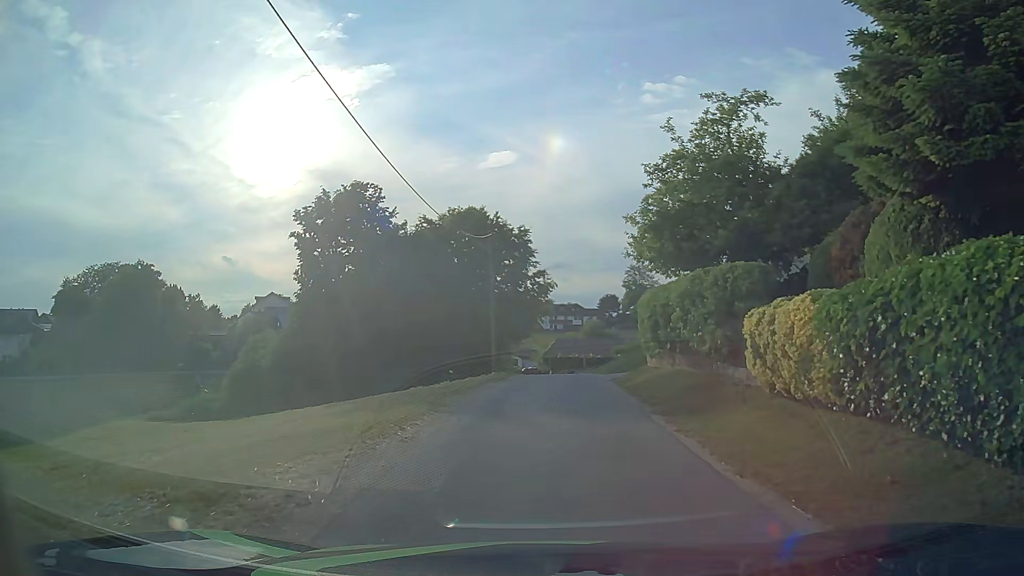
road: residential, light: Day
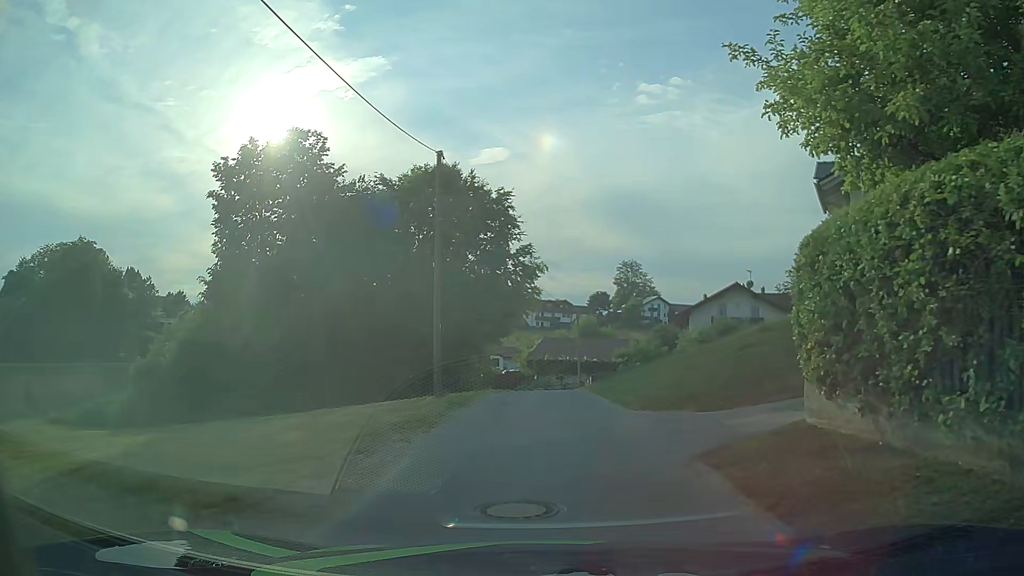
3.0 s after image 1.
(+0.2, +13.2) m; +1°
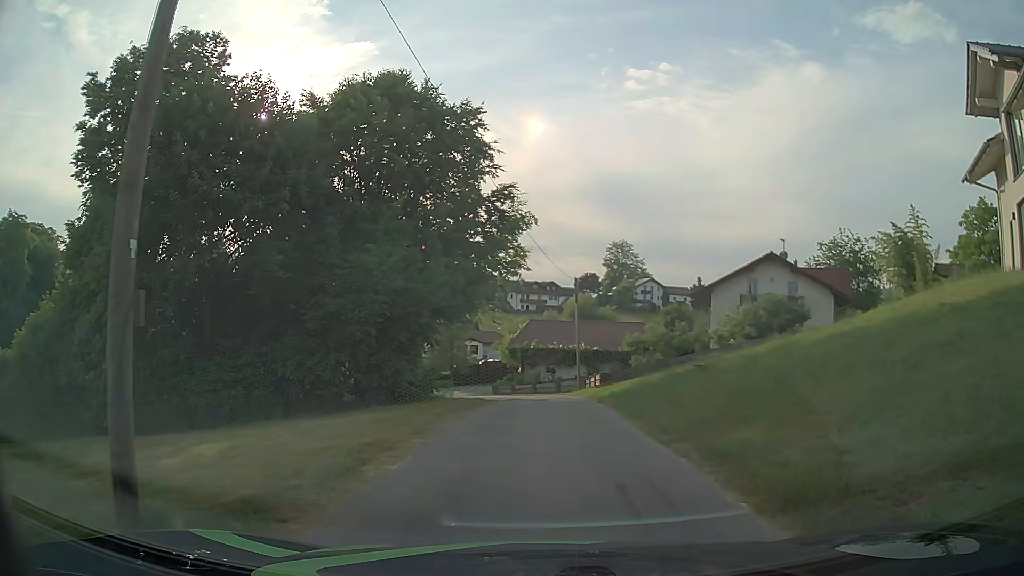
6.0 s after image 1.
(+0.2, +13.6) m; +2°
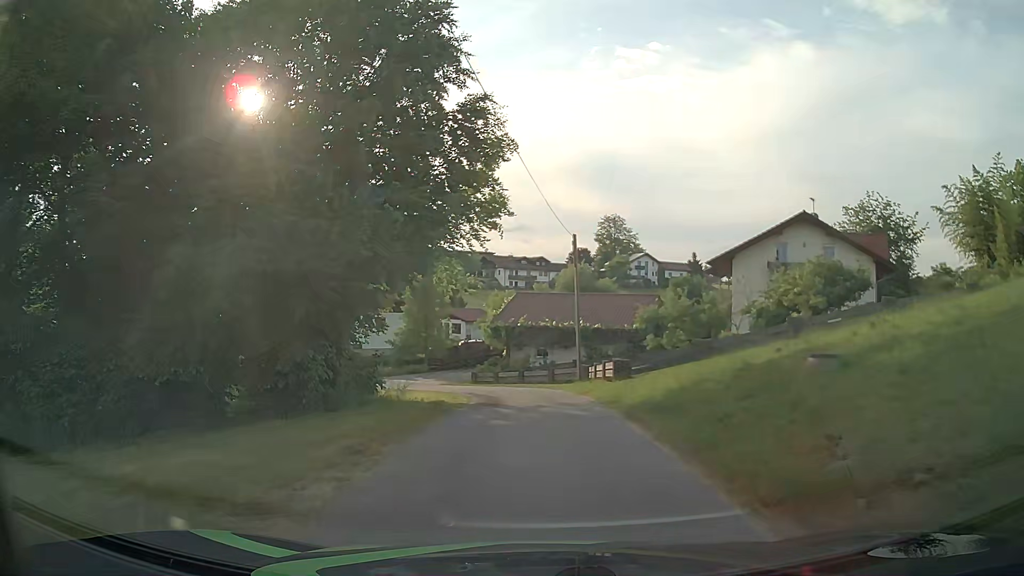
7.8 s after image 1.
(0.0, +8.9) m; +1°
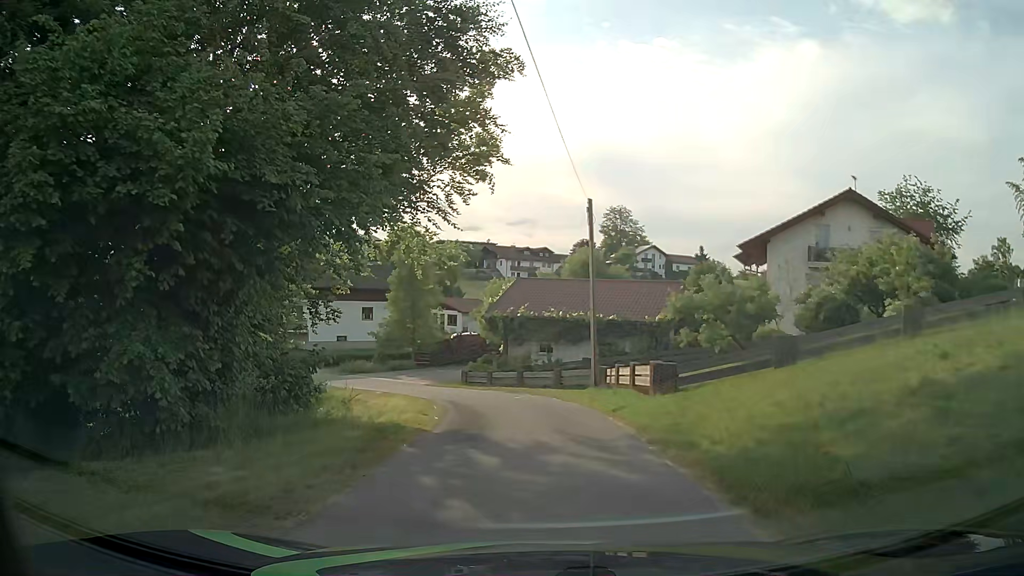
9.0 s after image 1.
(-0.1, +6.5) m; -1°
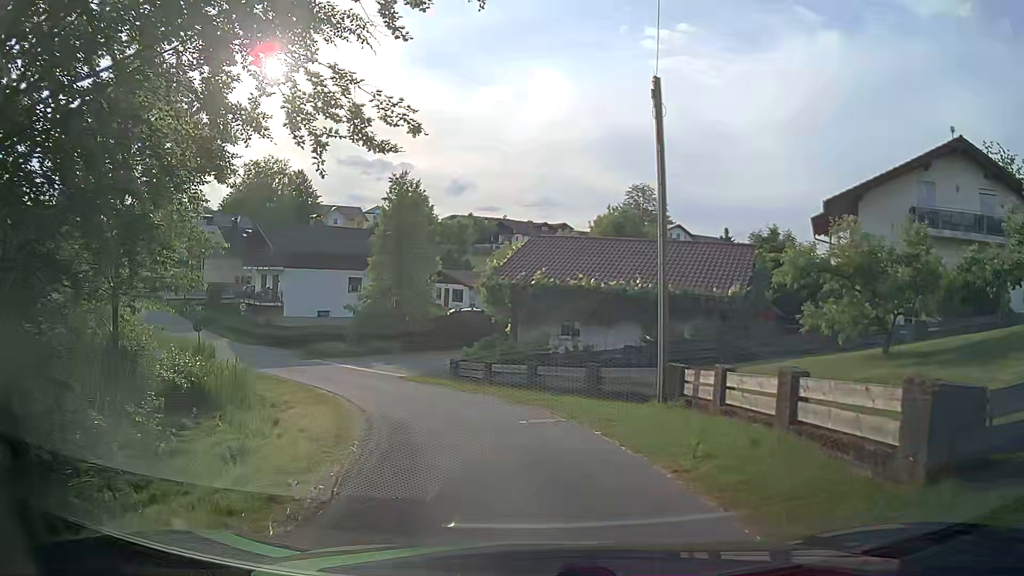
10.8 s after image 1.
(0.0, +9.9) m; 0°
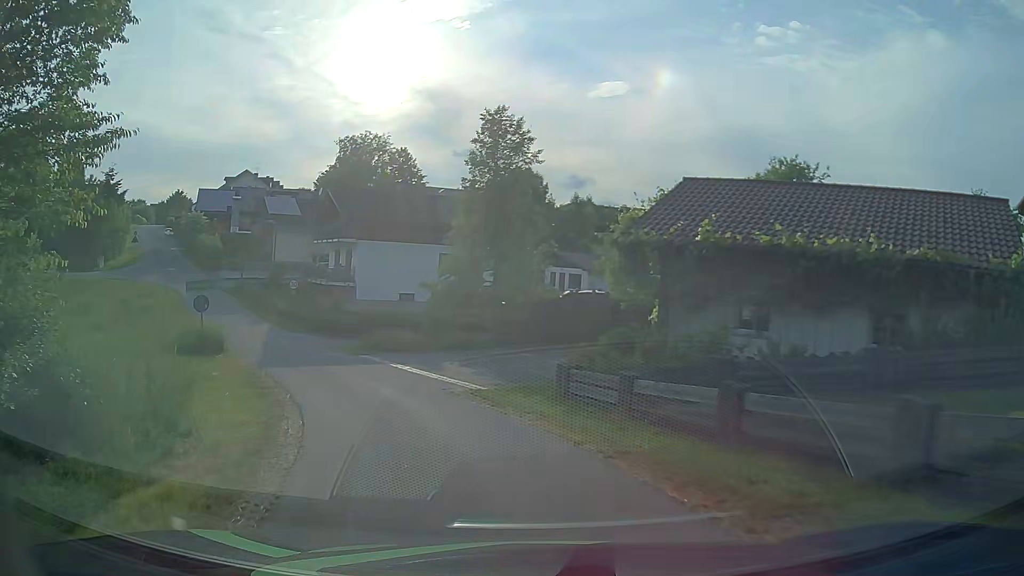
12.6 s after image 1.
(-0.9, +10.1) m; -11°
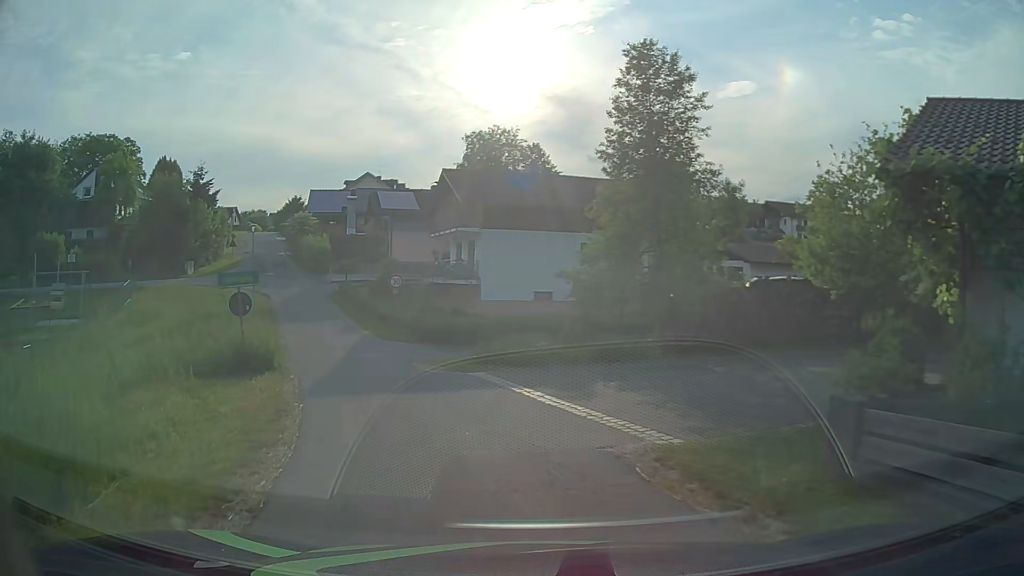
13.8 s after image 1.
(-0.7, +7.3) m; -11°
(-1, +10) (-5, +19) (-9, +28) (-13, +37) (-18, +46) (-22, +55) (-26, +64) (-31, +73) (-35, +83) (-39, +92) m
